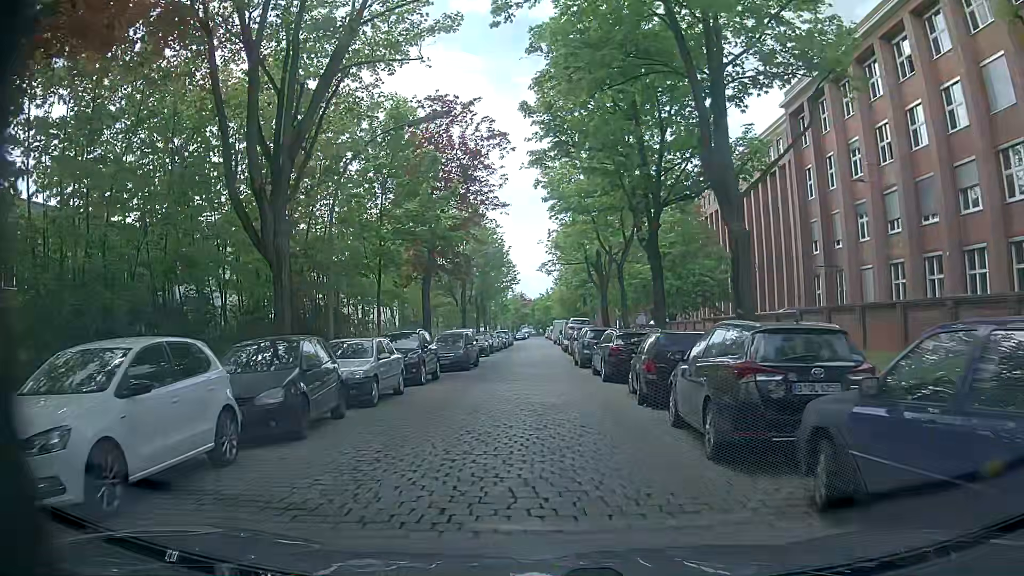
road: unclassified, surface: sett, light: Day
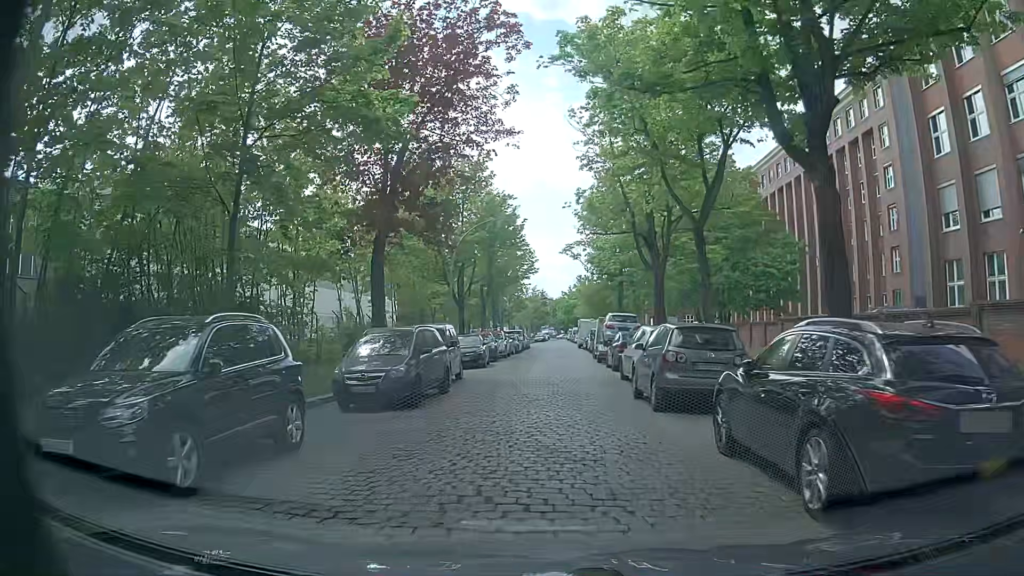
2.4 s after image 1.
(-0.3, +14.3) m; -1°
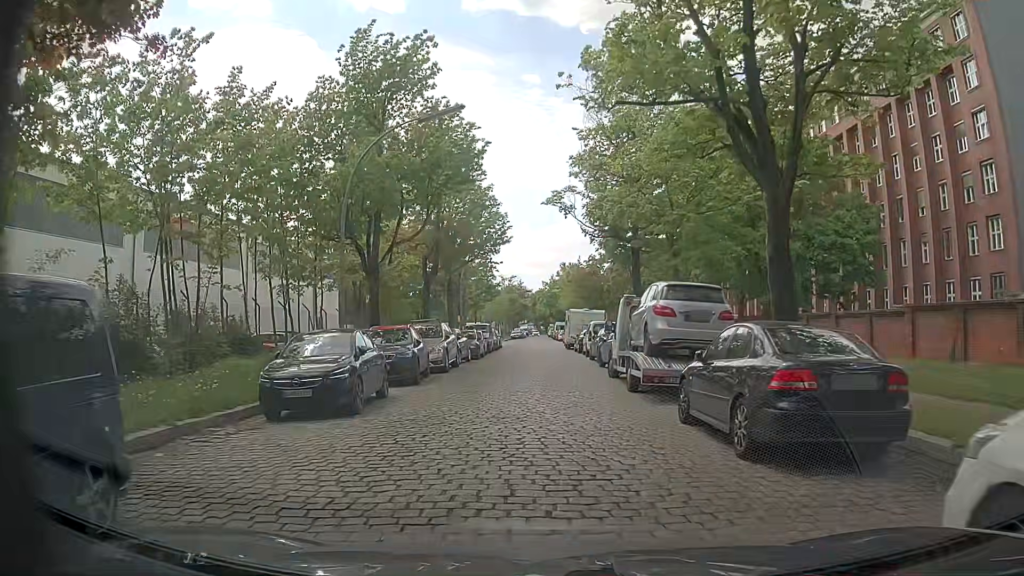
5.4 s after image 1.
(-0.2, +17.6) m; +2°
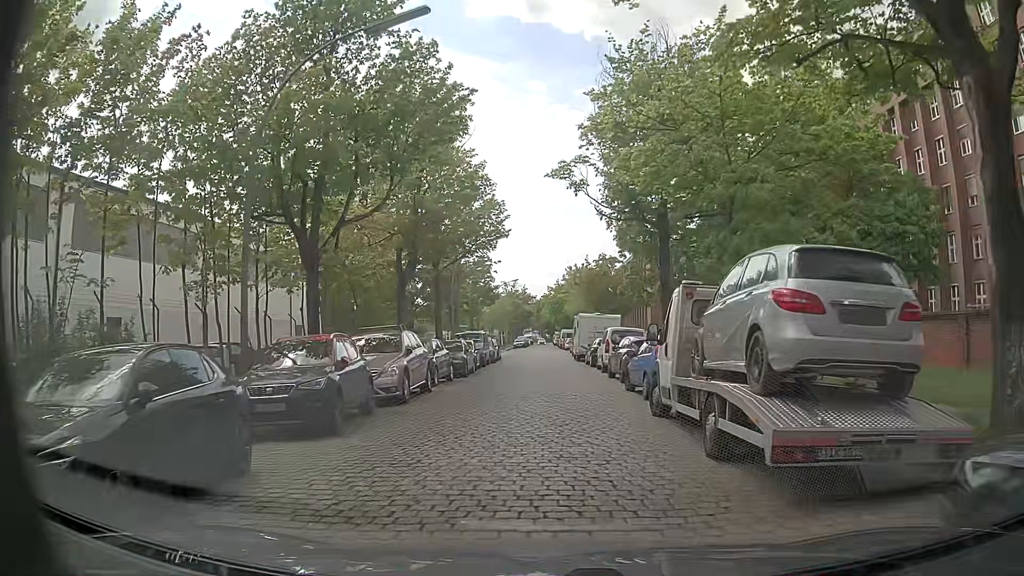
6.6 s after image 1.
(-0.2, +7.0) m; 0°
